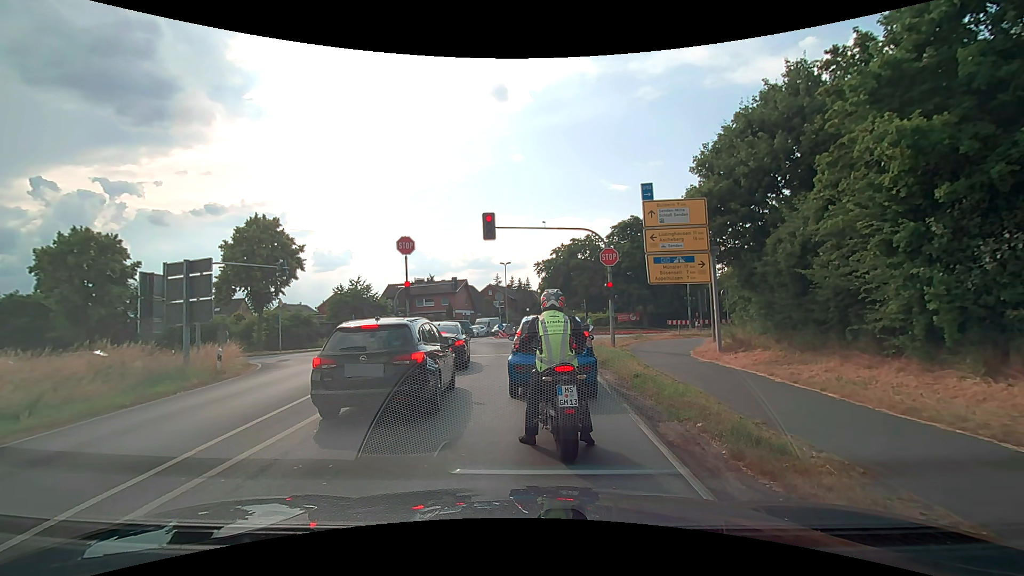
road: secondary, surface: asphalt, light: Day
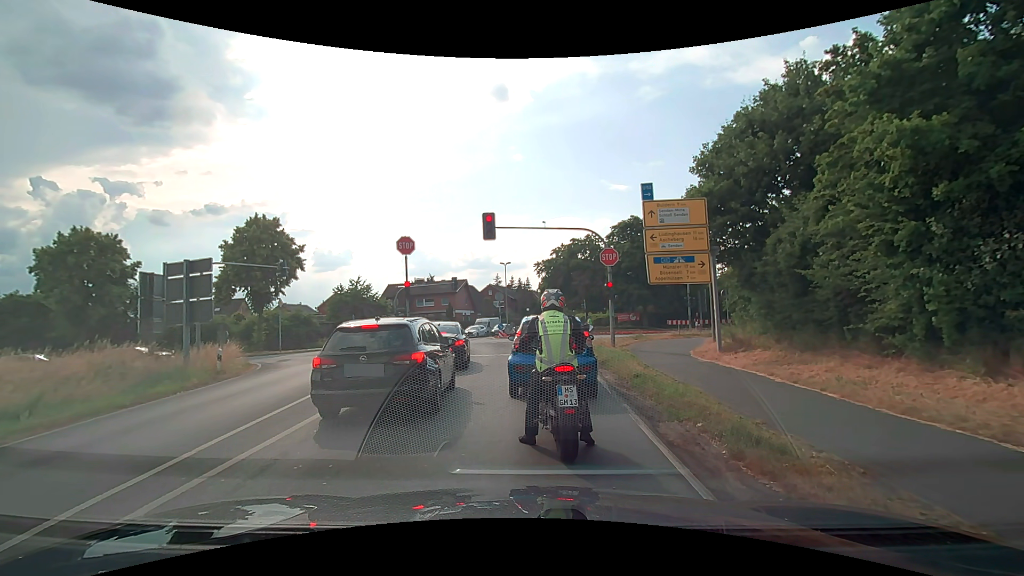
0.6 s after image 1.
(0.0, 0.0) m; 0°
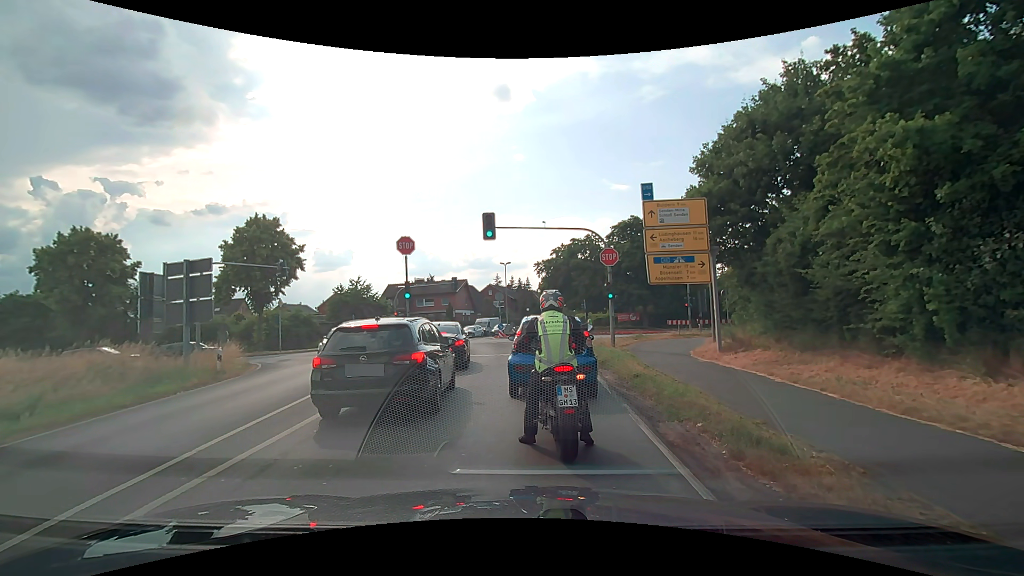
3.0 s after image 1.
(0.0, 0.0) m; 0°
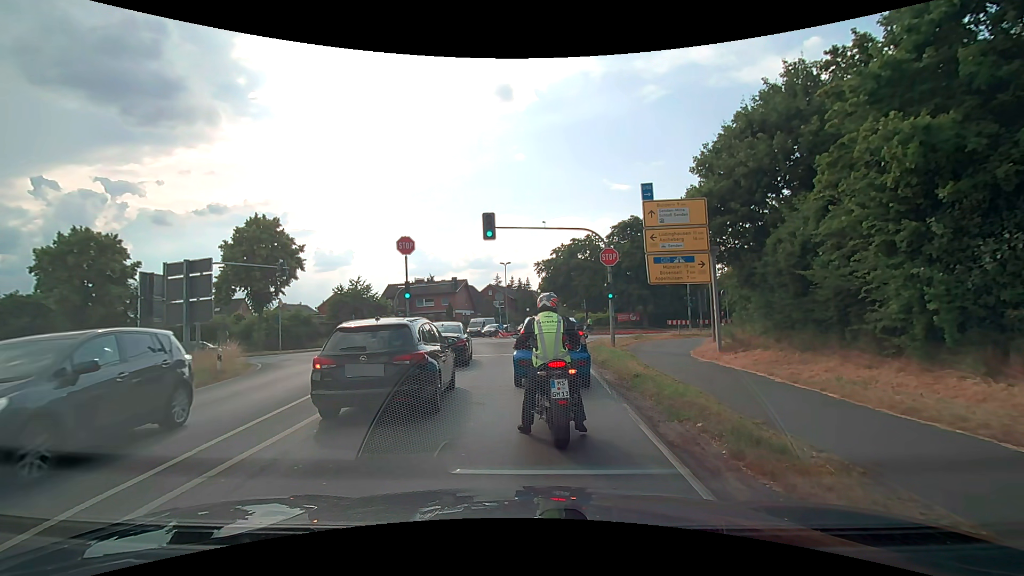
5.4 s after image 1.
(0.0, 0.0) m; 0°
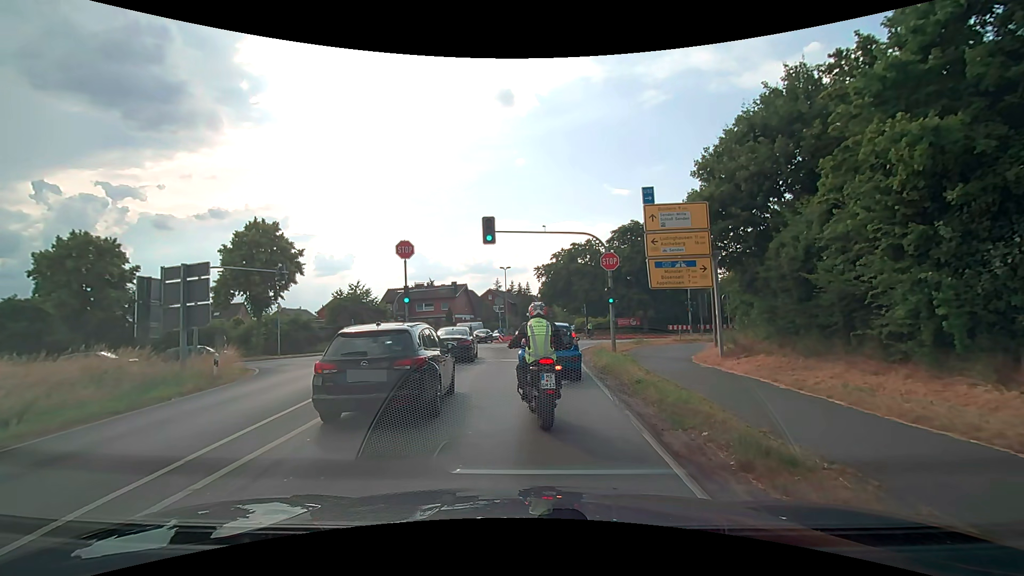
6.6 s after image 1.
(0.0, +0.2) m; 0°
